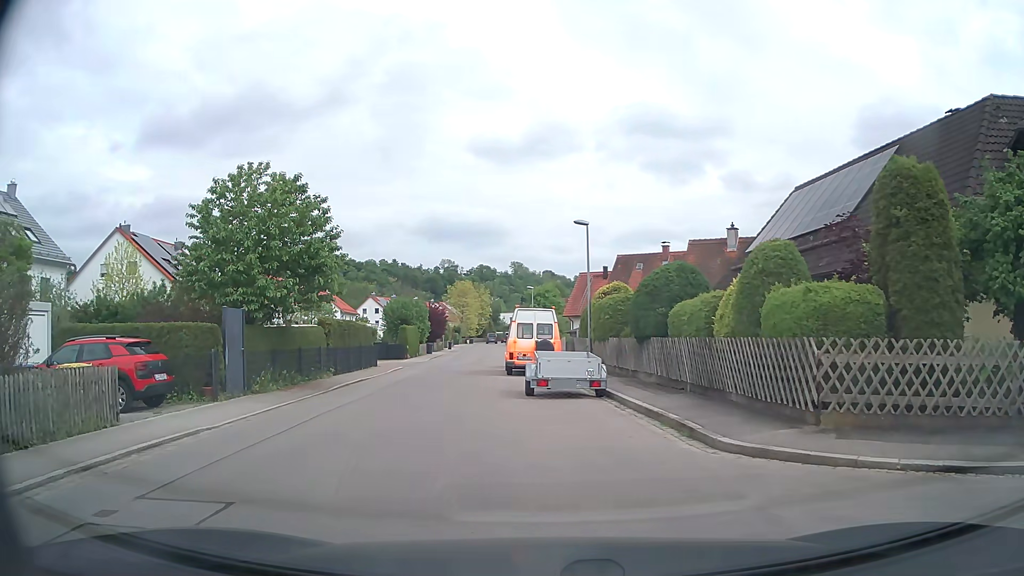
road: tertiary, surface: asphalt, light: Day
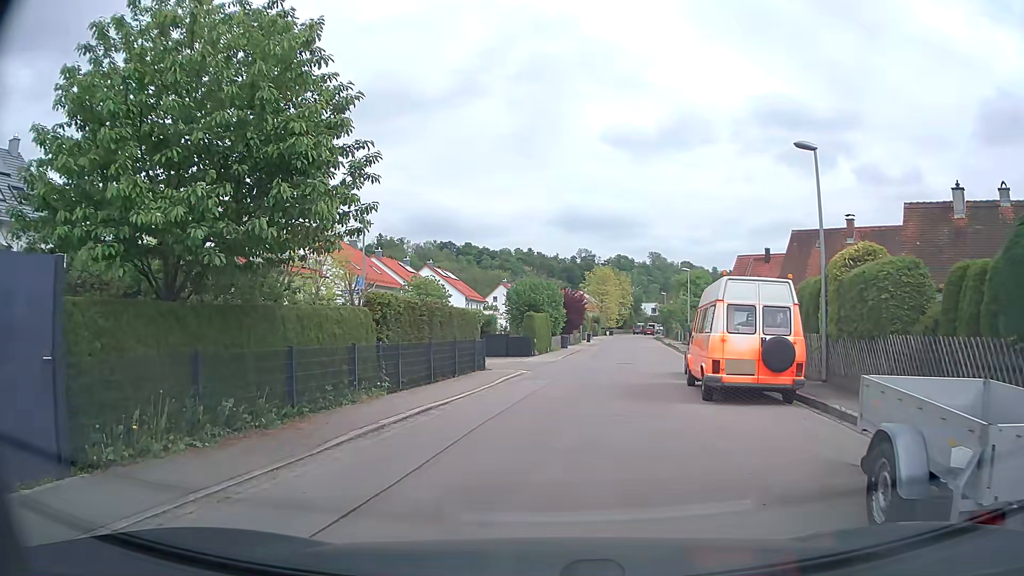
(-1.4, +11.2) m; -11°
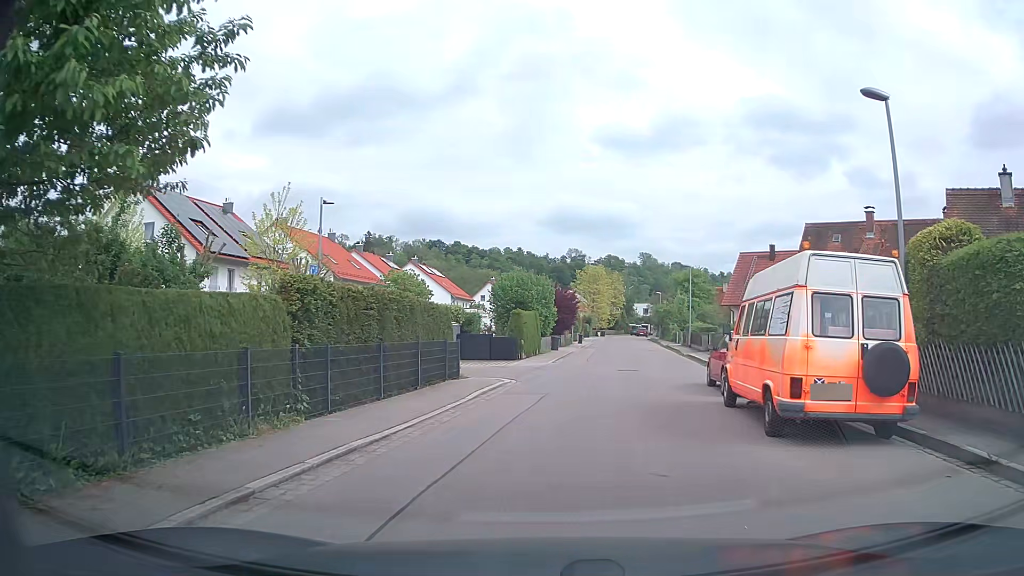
(-0.1, +4.5) m; +1°
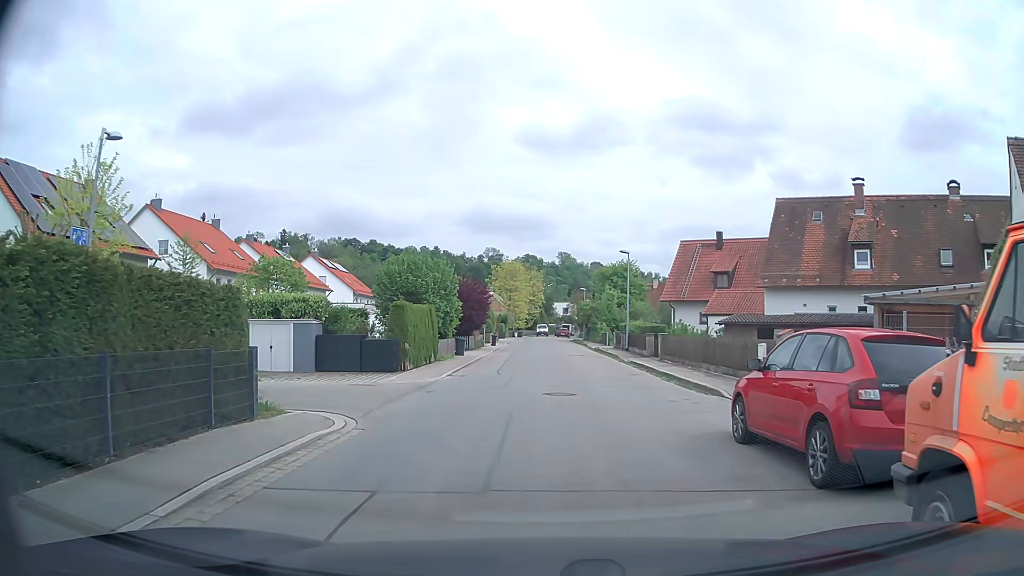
(+0.6, +9.3) m; +7°
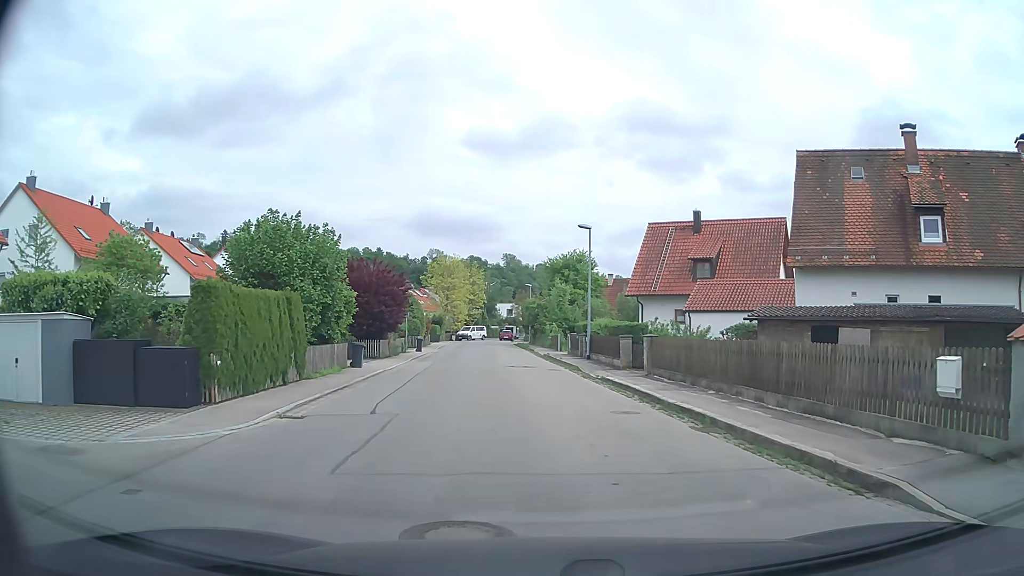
(+0.3, +10.7) m; +5°
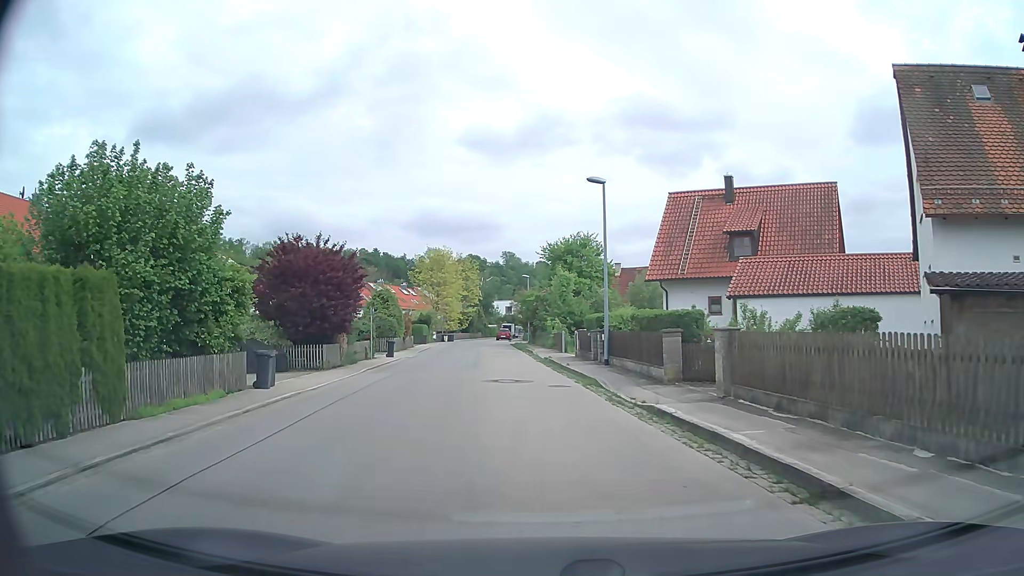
(0.0, +9.0) m; -1°
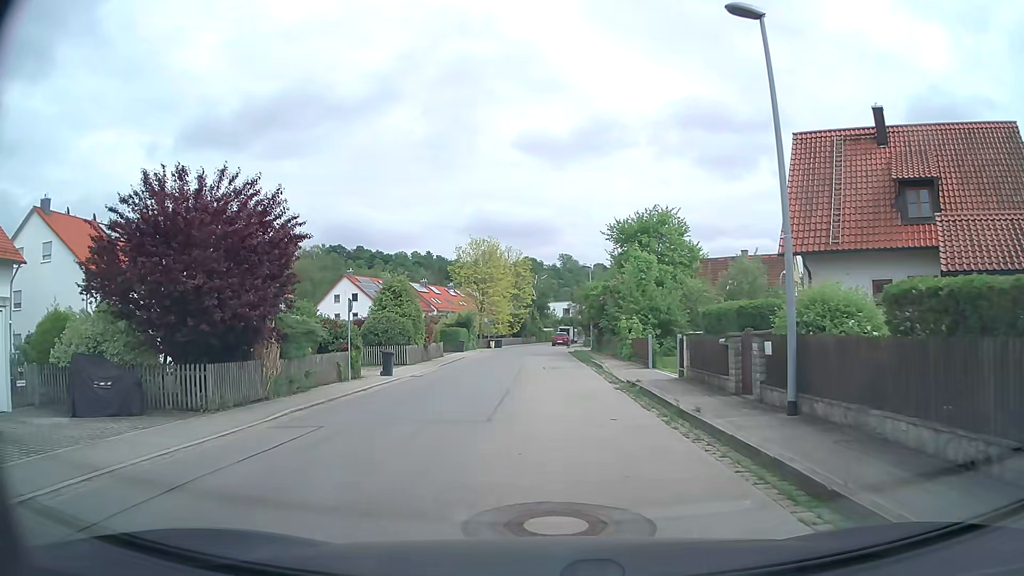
(-0.5, +12.8) m; -5°
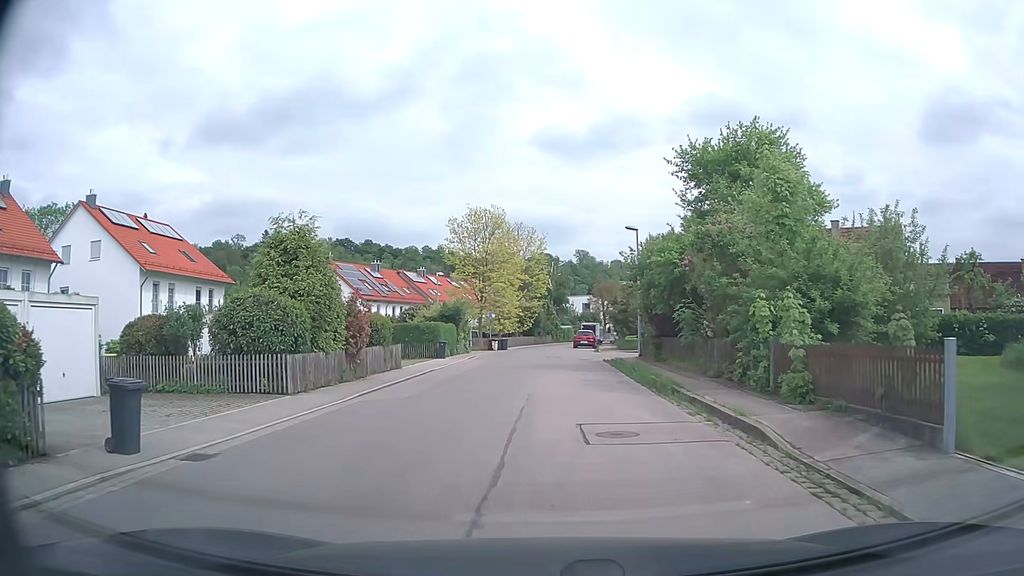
(-0.3, +17.3) m; 0°
(0, +10) (0, +20) (0, +30) (+1, +40) (0, +50) (0, +60) (+1, +70) (+3, +79) (+6, +89) (+9, +99) m
